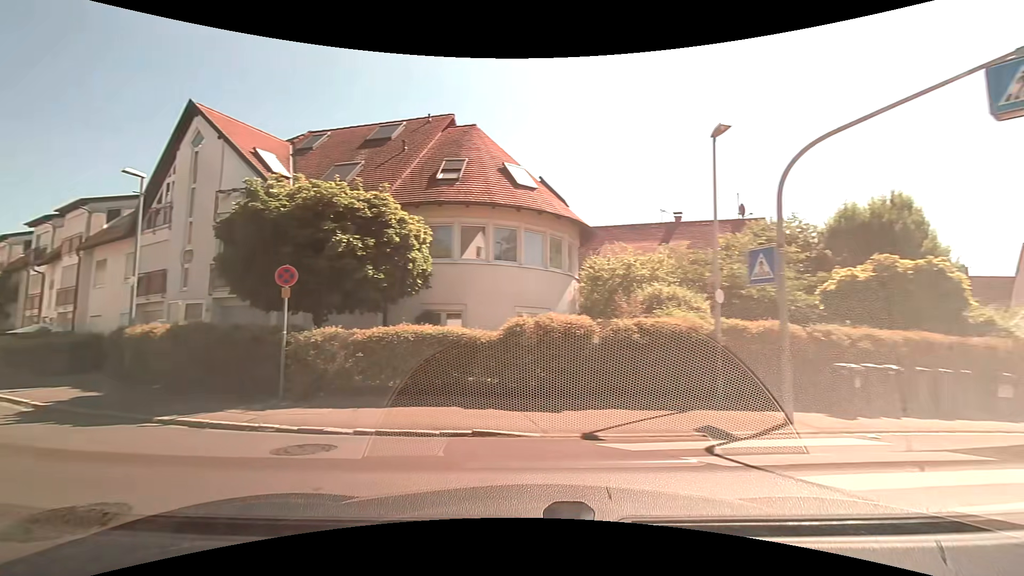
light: Day
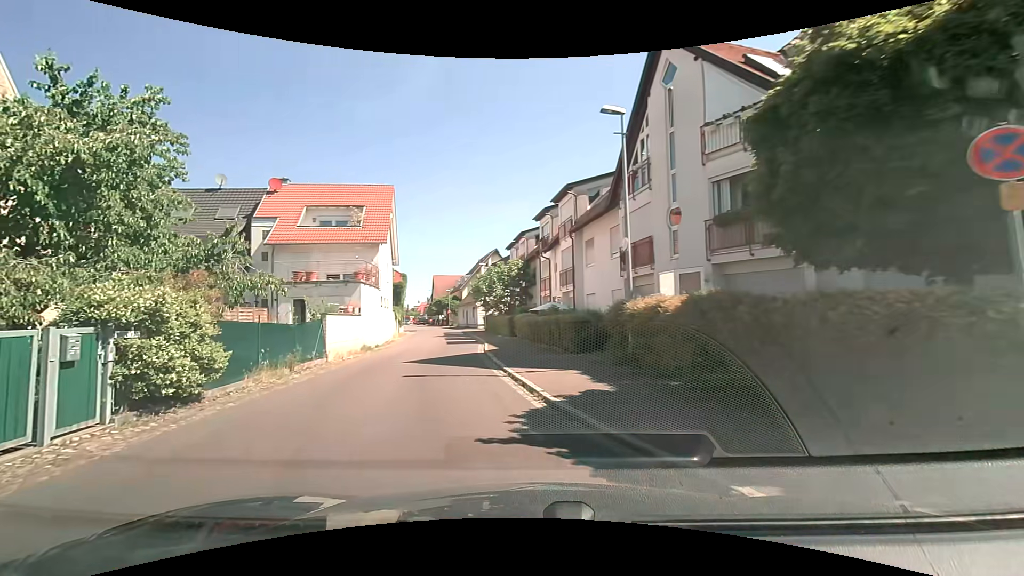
(-3.2, +5.9) m; -47°
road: residential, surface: asphalt
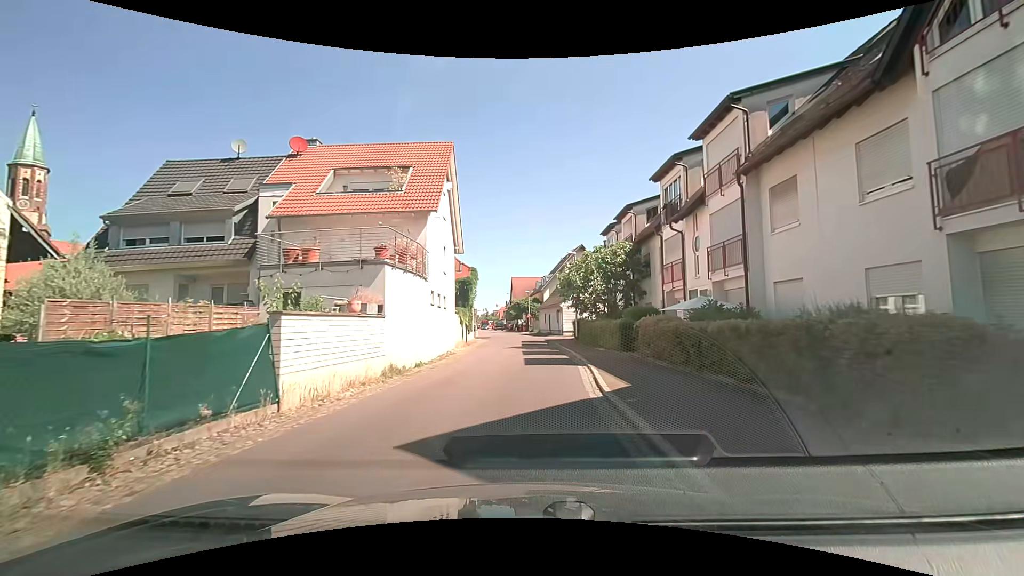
(-1.3, +10.7) m; -8°
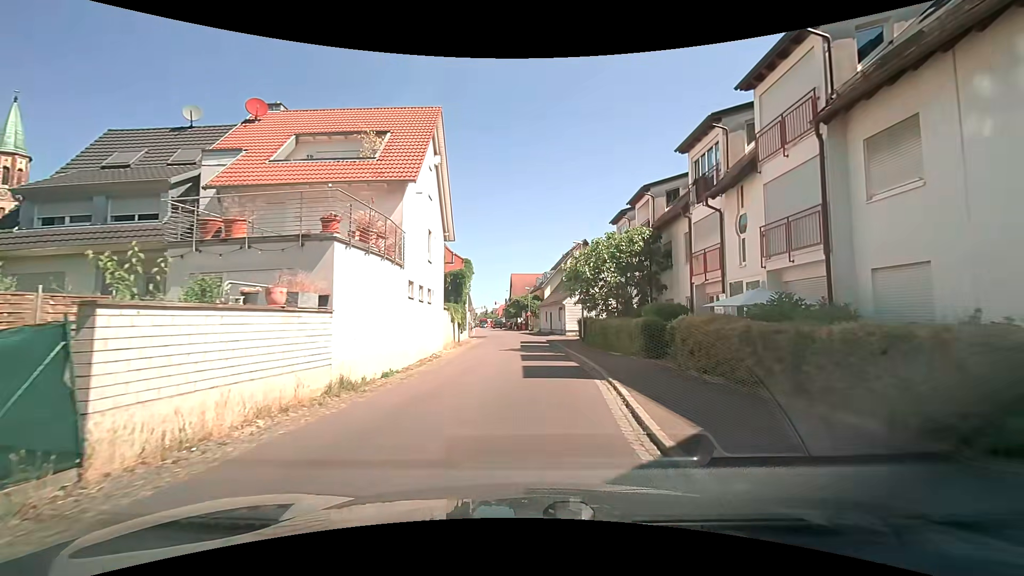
(0.0, +4.1) m; 0°
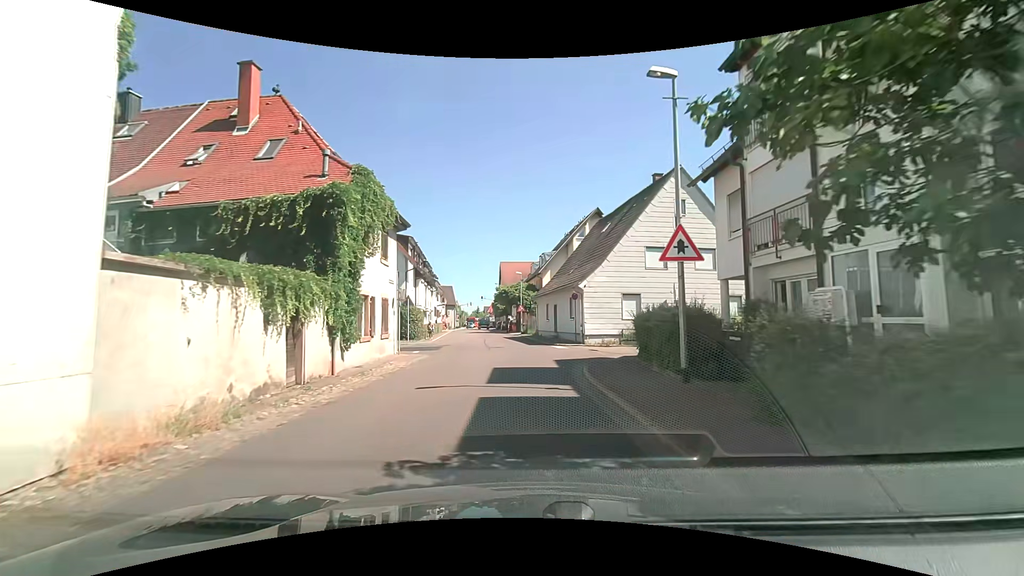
(+0.3, +21.2) m; +1°
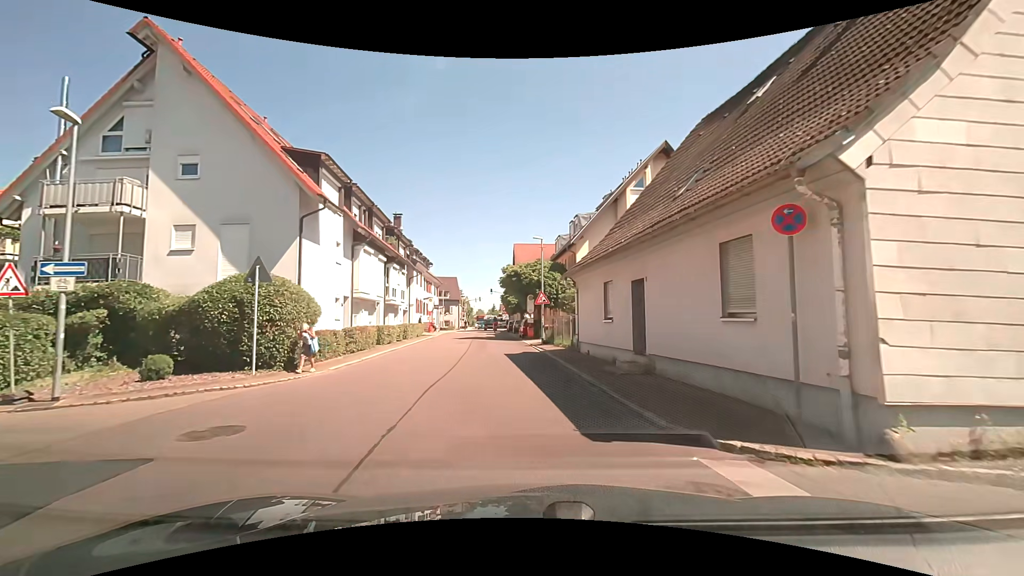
(-0.6, +21.5) m; -3°
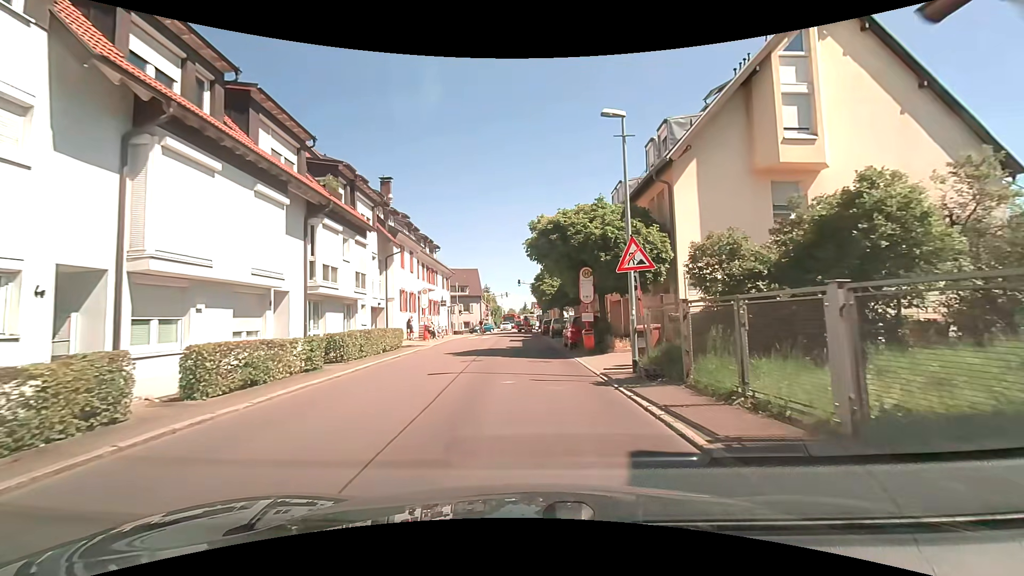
(-0.6, +17.3) m; -3°
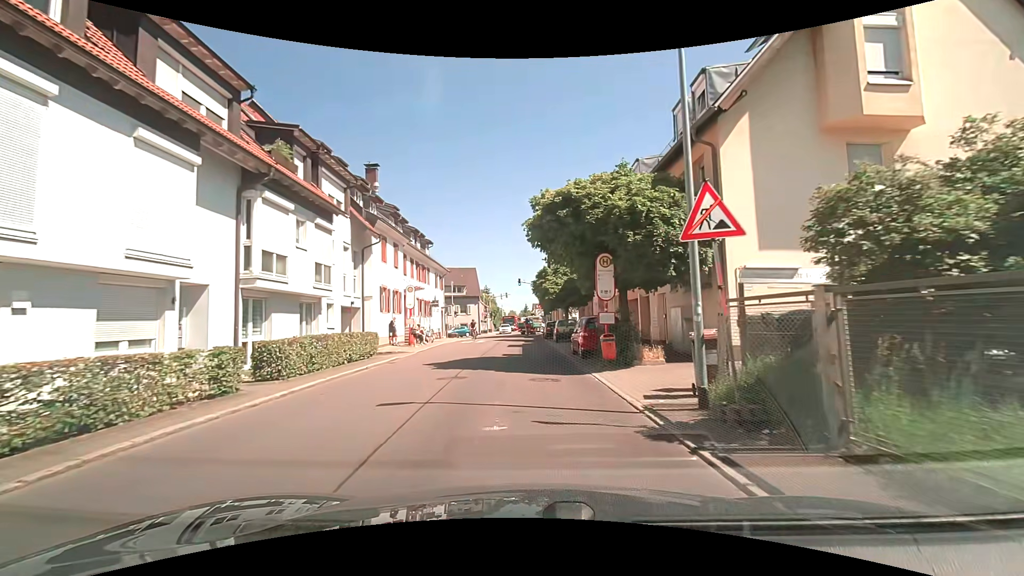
(0.0, +4.4) m; +1°
